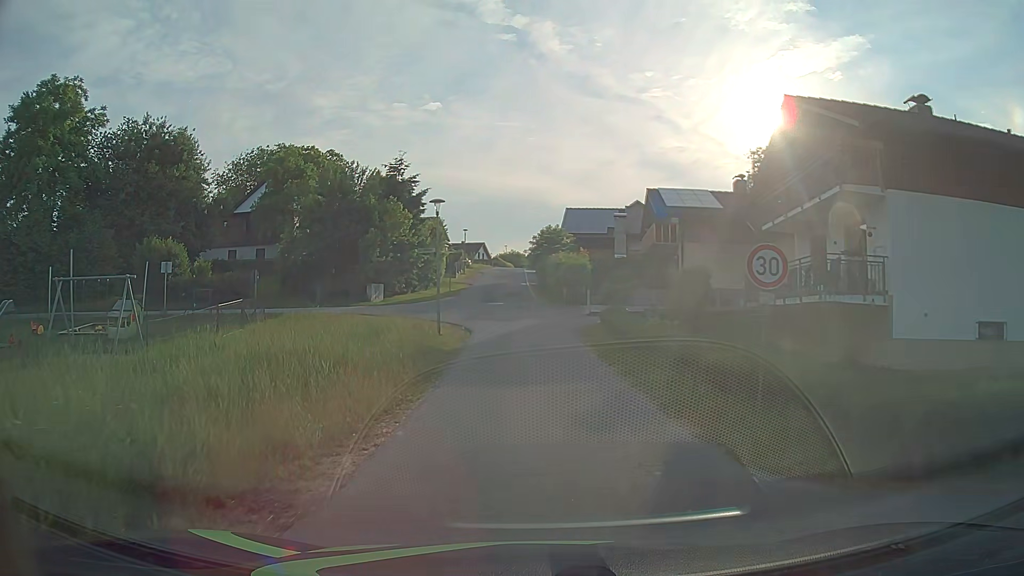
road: residential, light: Day
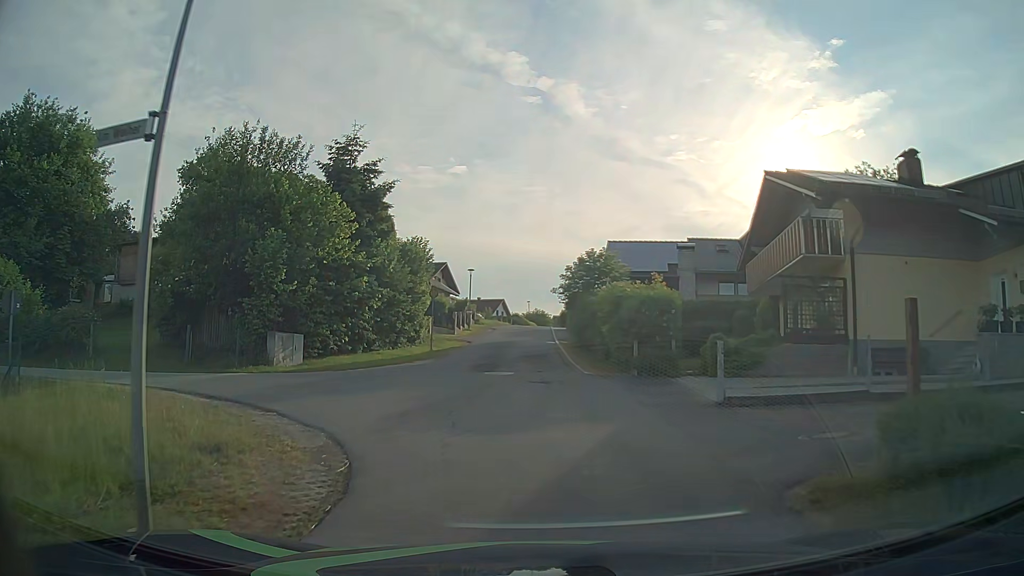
(-0.5, +18.0) m; -2°
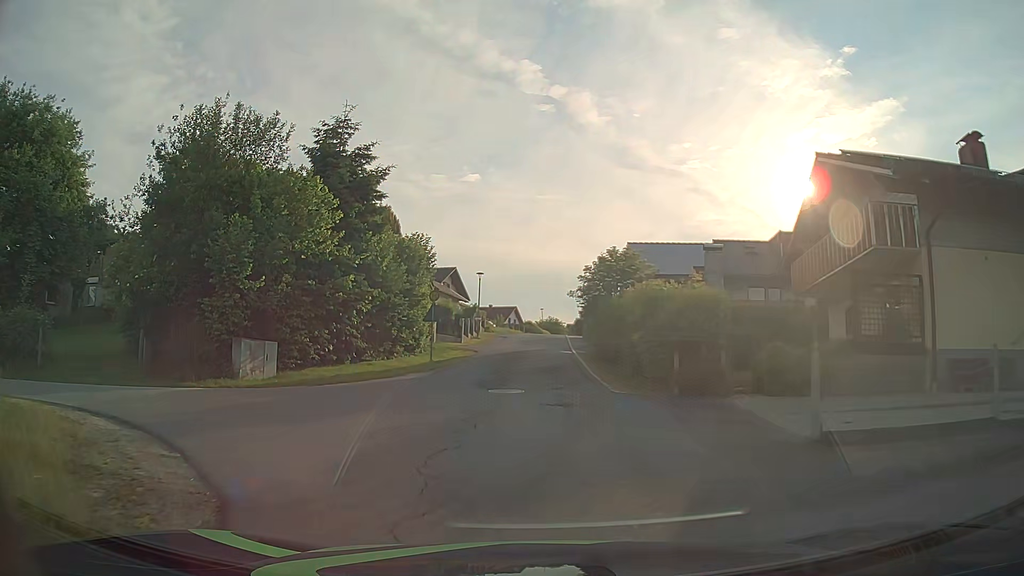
(-0.1, +3.6) m; -1°
(0, +10) (0, +20) (0, +30) (0, +40) (+1, +50) (+1, +60) (+2, +70) (+3, +80) (+4, +90) (+6, +100) m
